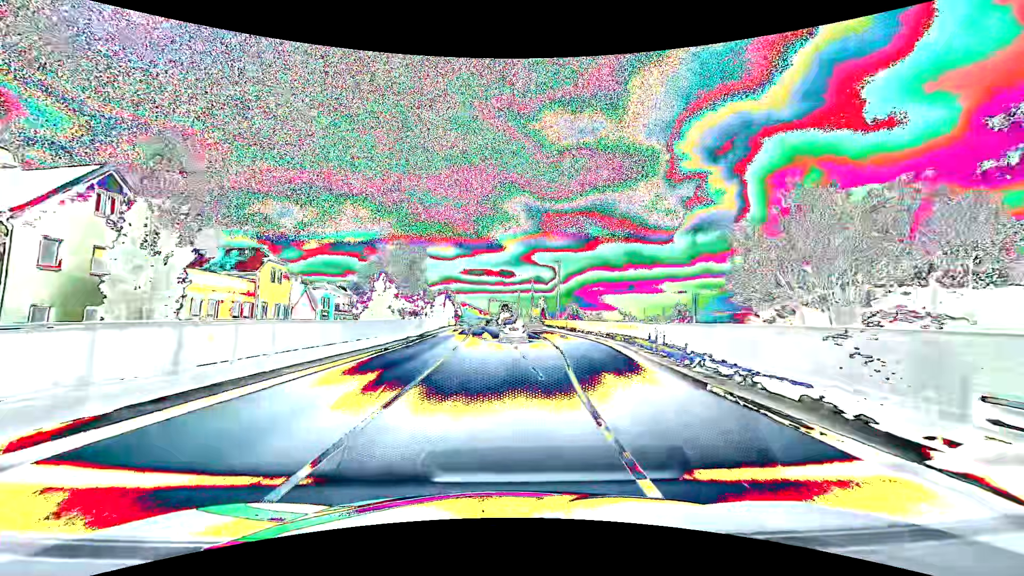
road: primary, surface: asphalt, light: Day
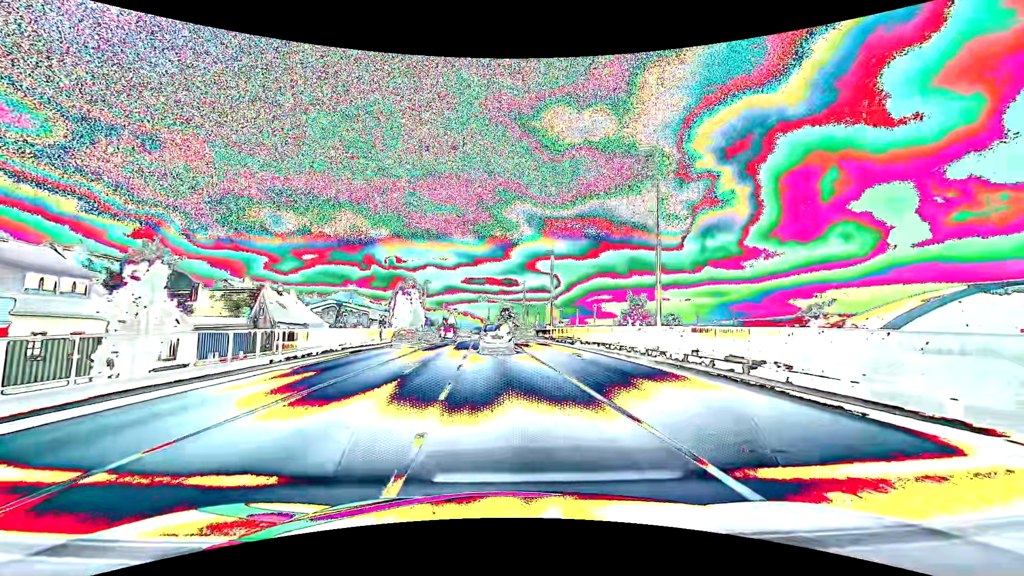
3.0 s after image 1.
(+0.5, +44.0) m; 0°
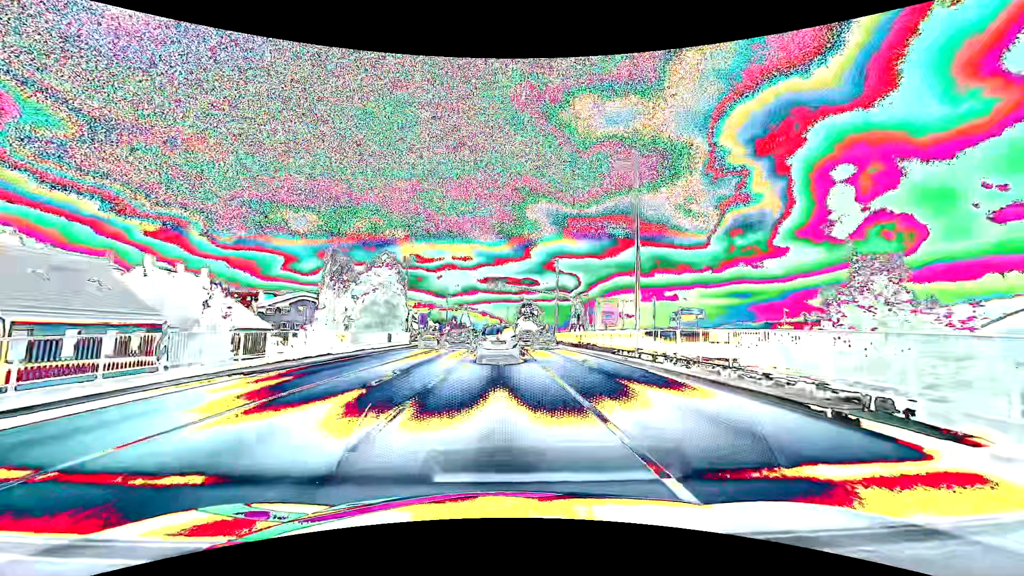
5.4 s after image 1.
(-0.6, +27.4) m; -3°
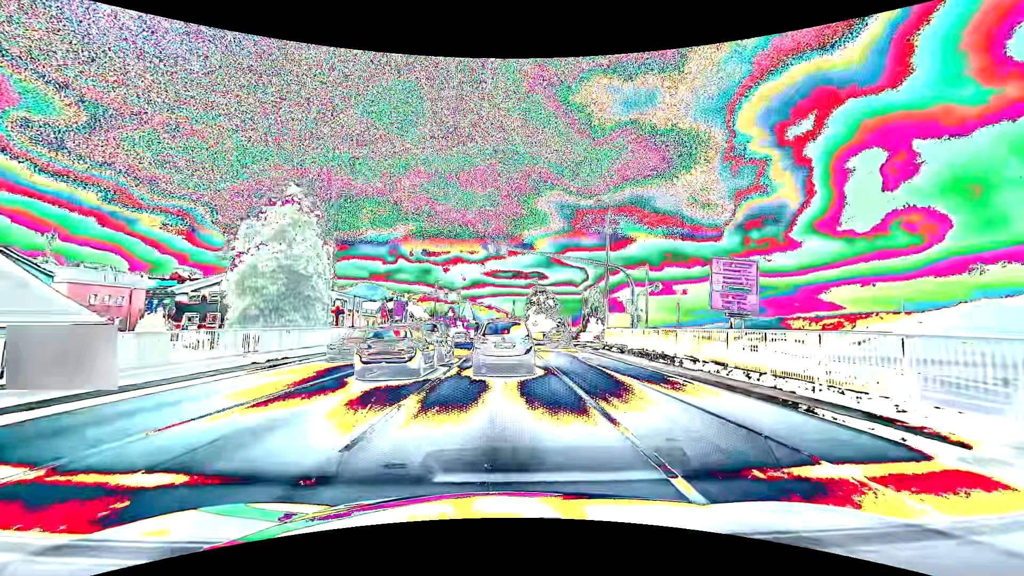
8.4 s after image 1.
(-0.2, +23.4) m; 0°
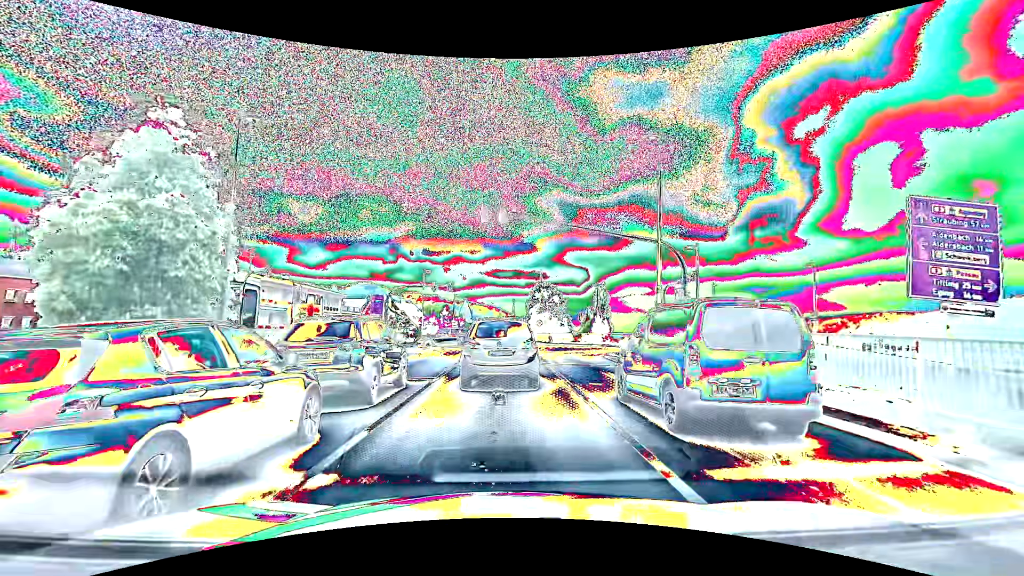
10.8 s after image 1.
(0.0, +10.1) m; 0°
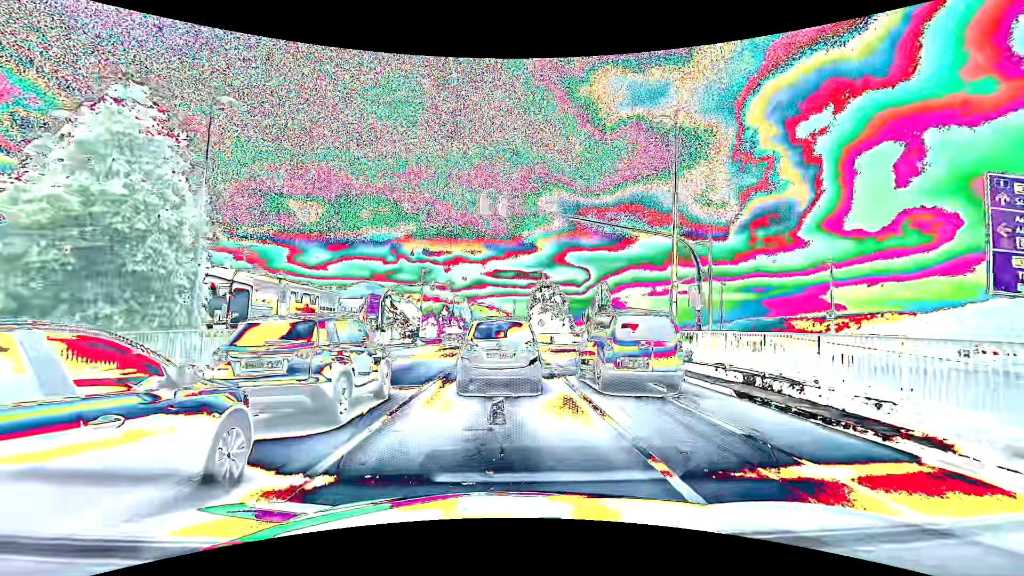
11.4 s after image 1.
(0.0, +1.7) m; 0°
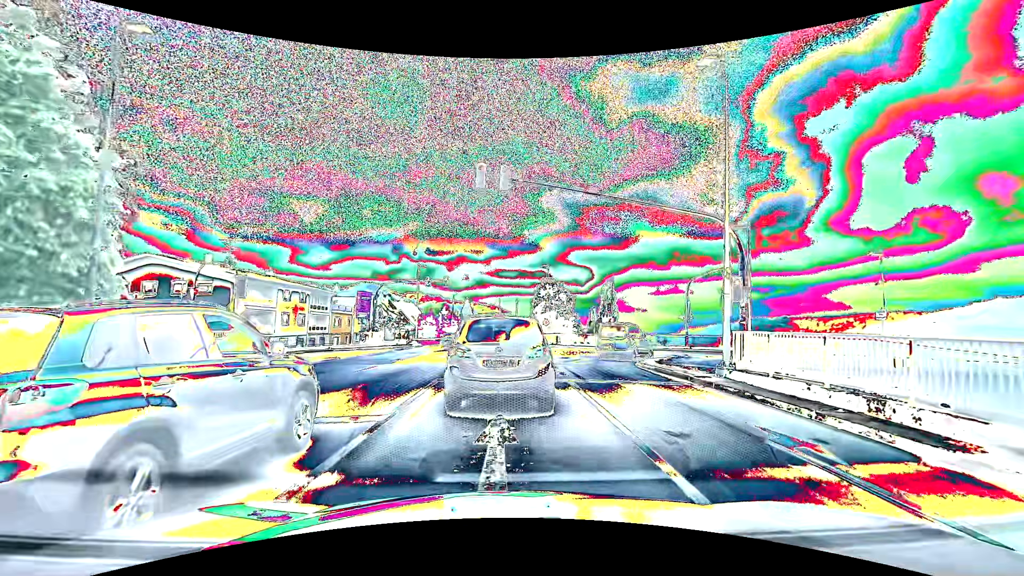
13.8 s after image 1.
(0.0, +3.9) m; +1°
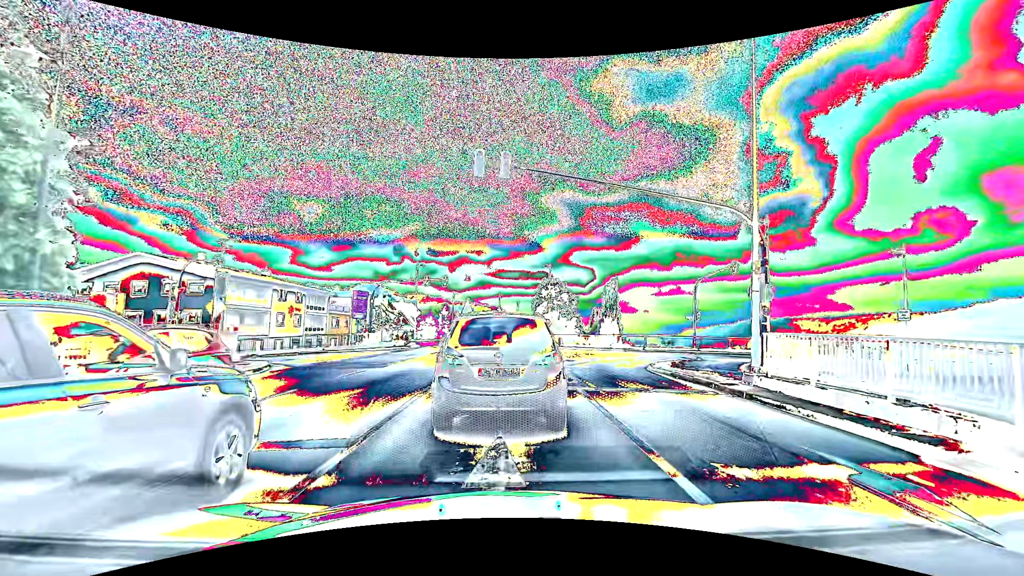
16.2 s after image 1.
(0.0, +1.5) m; 0°
